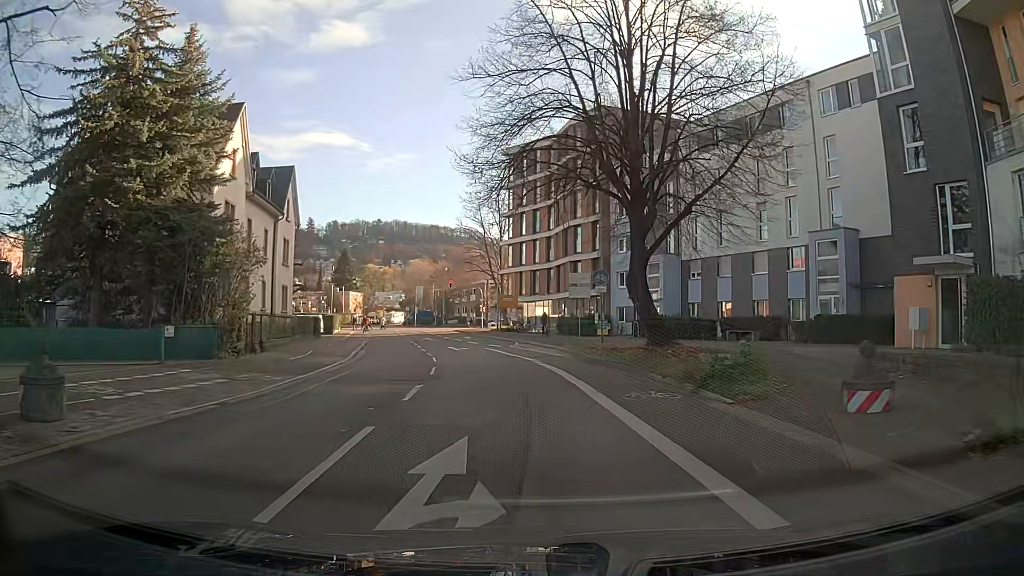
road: secondary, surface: asphalt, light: Day
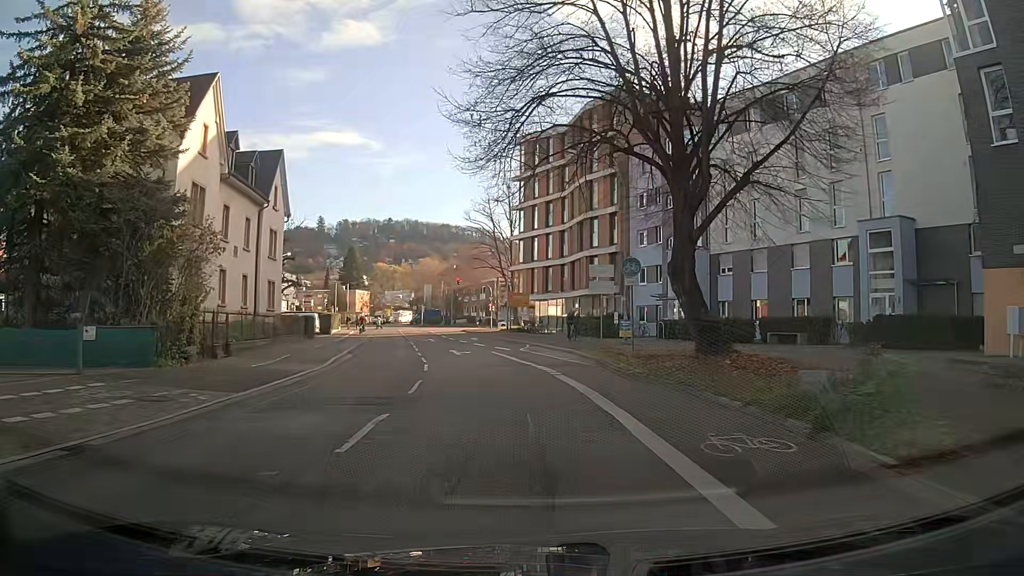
(-0.1, +4.7) m; -1°
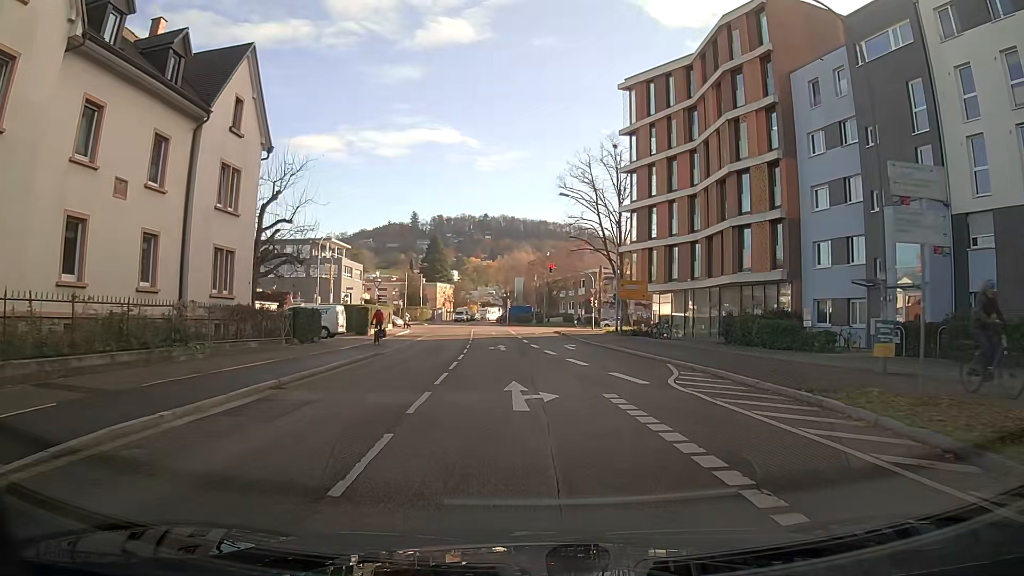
(-1.2, +18.5) m; -8°
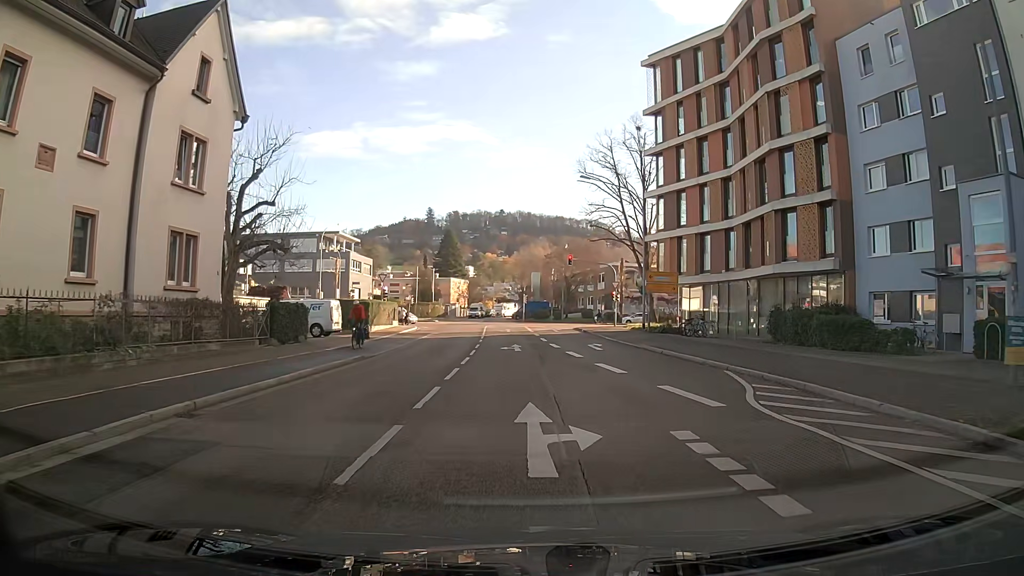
(0.0, +4.6) m; 0°
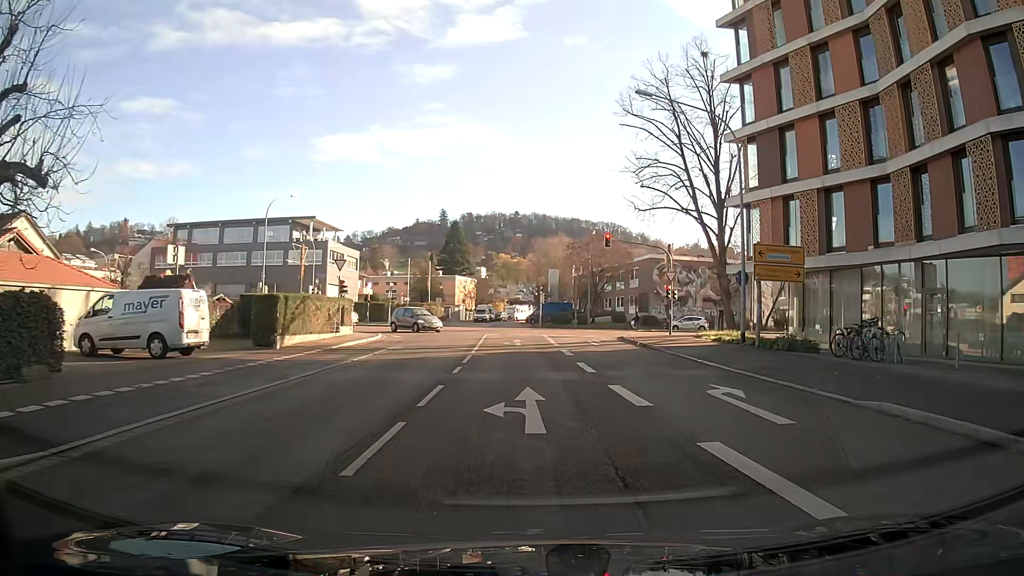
(-0.3, +17.8) m; -1°
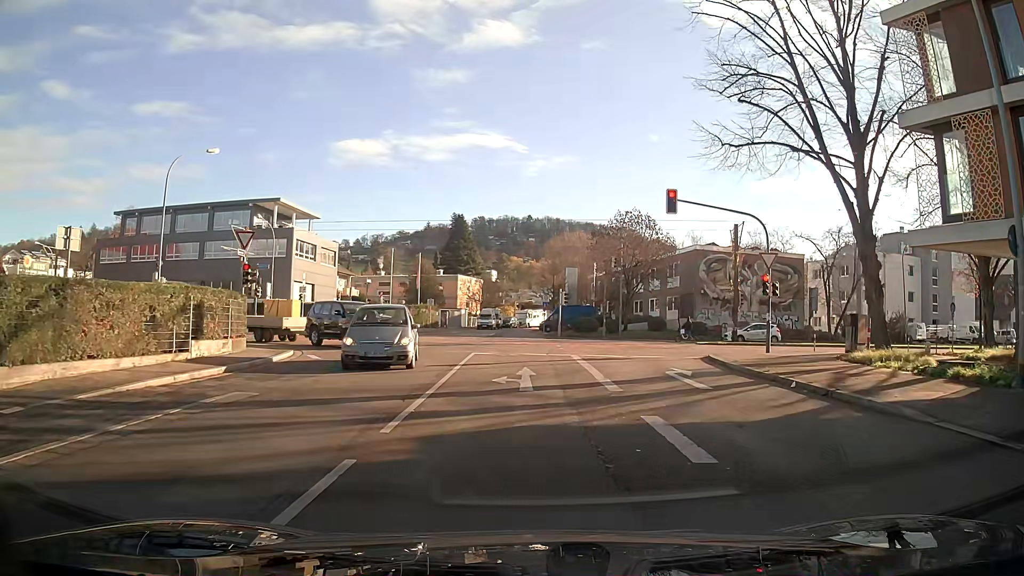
(-0.1, +15.8) m; -1°
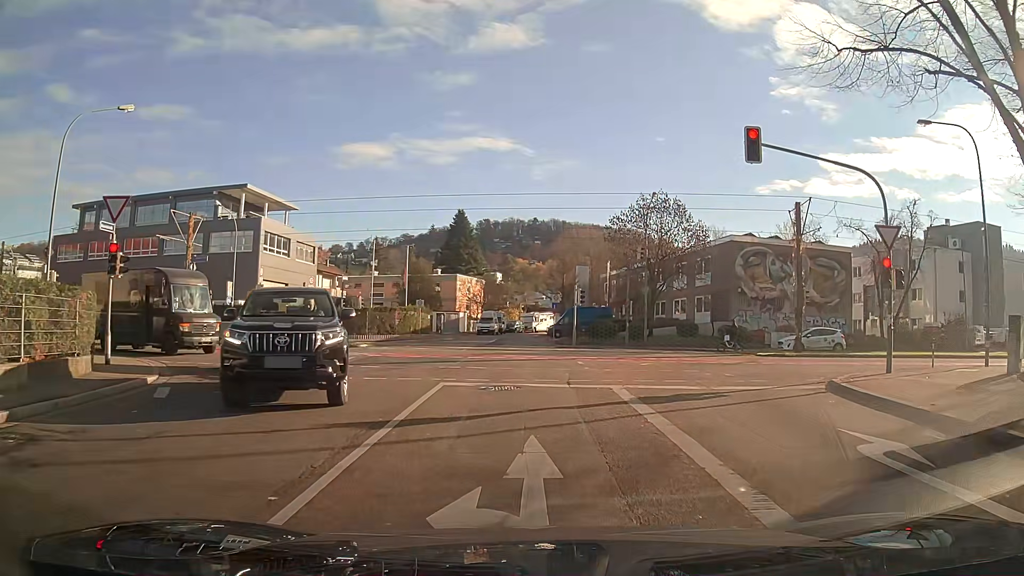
(-0.1, +9.2) m; -1°
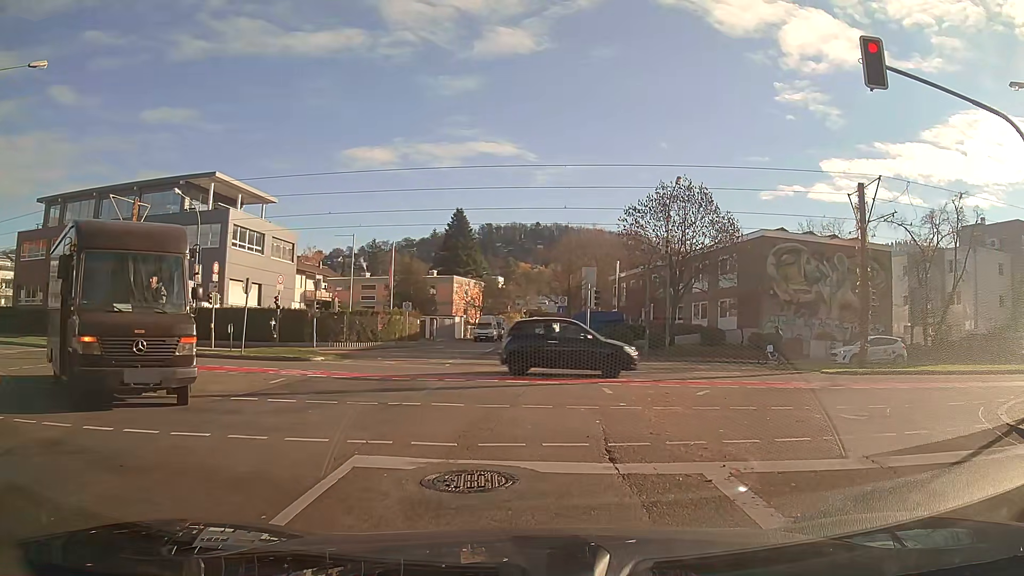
(0.0, +6.4) m; 0°
